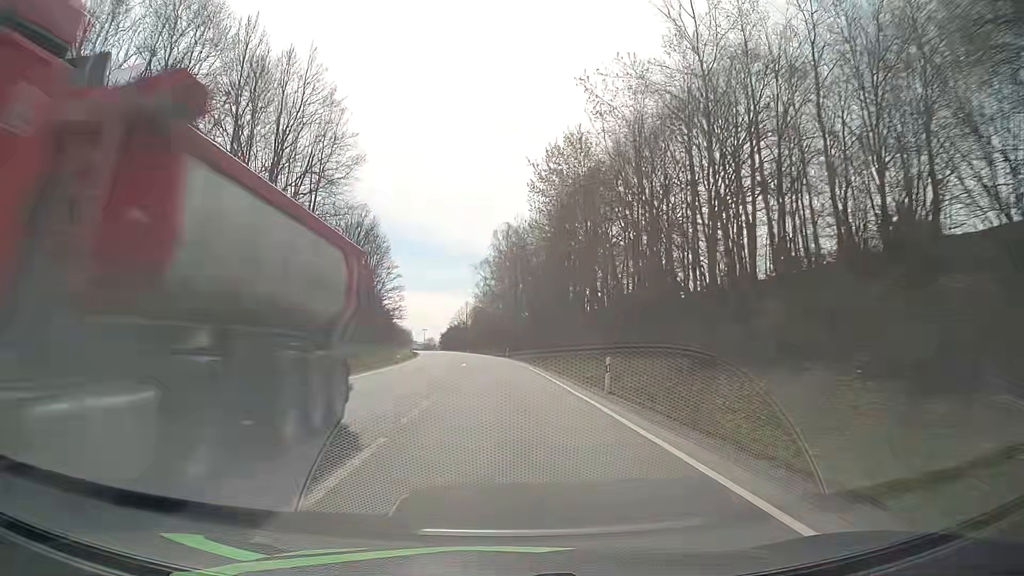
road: primary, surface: asphalt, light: Day
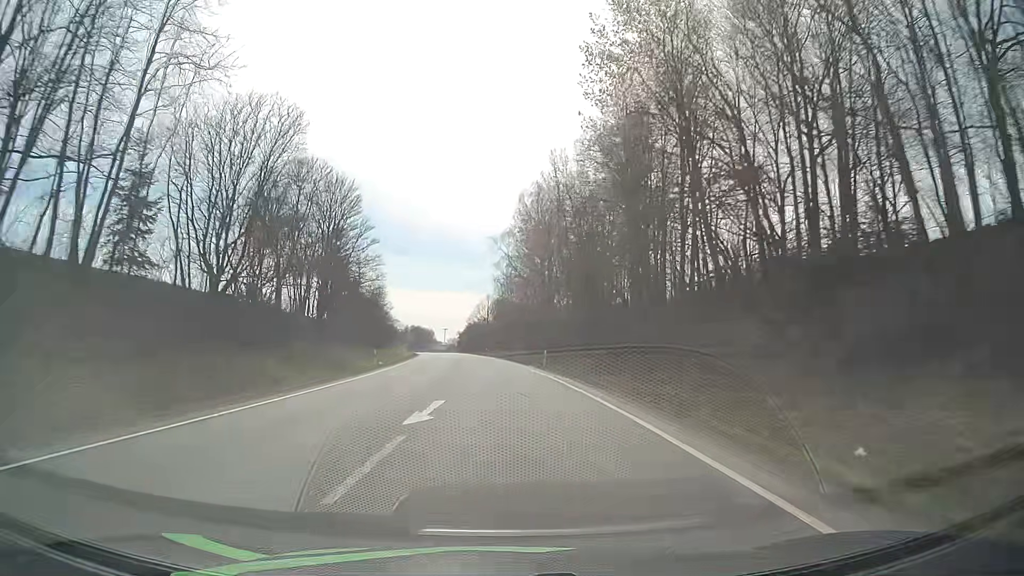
(-0.4, +30.1) m; -2°
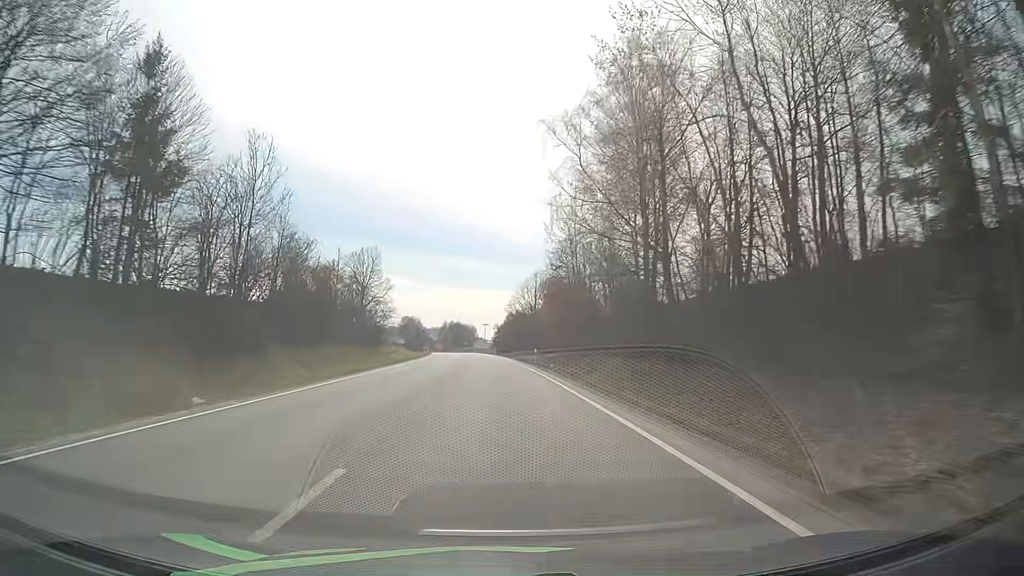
(-1.3, +45.3) m; -4°
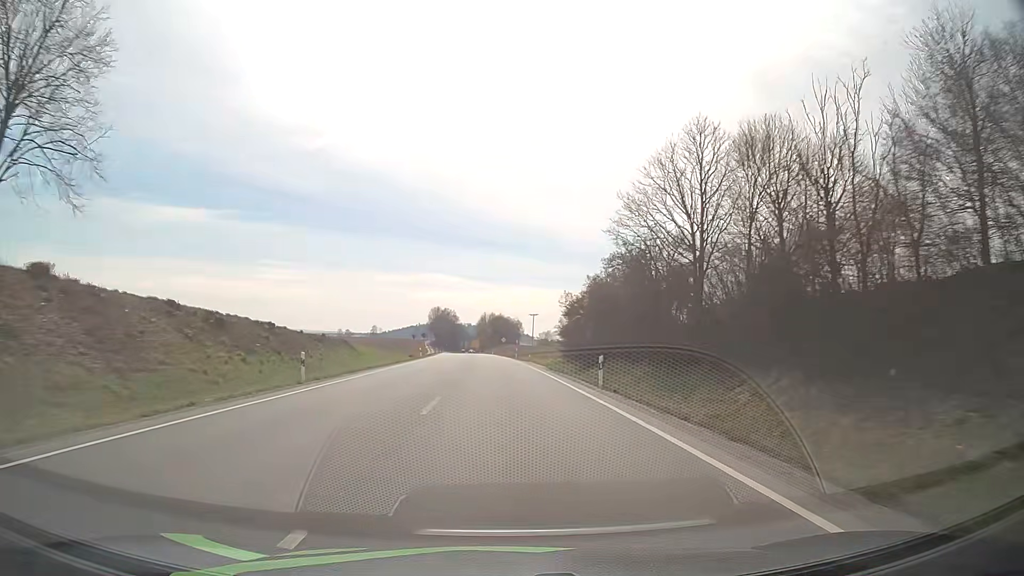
(-3.1, +74.8) m; -4°
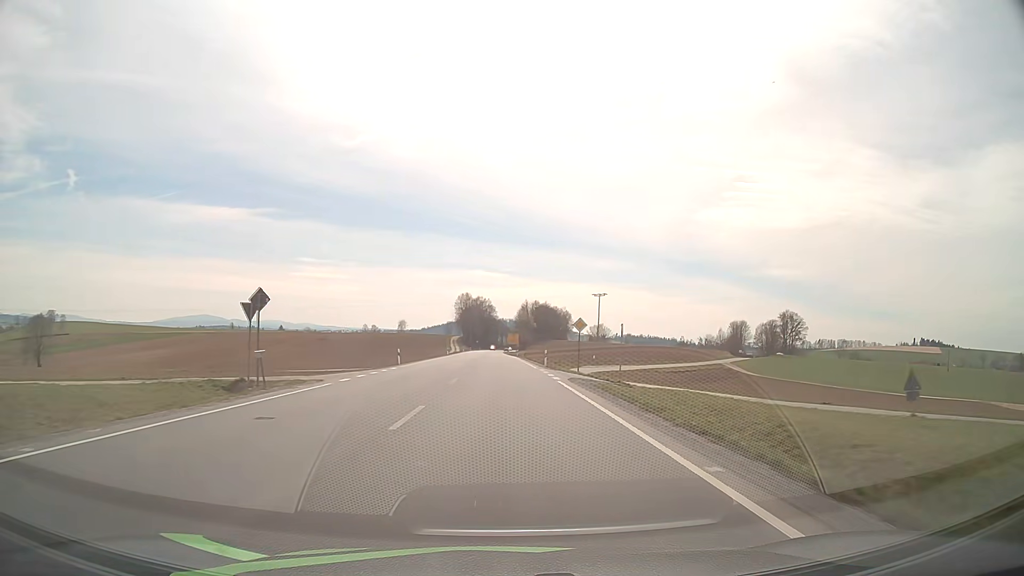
(-2.3, +74.6) m; -4°
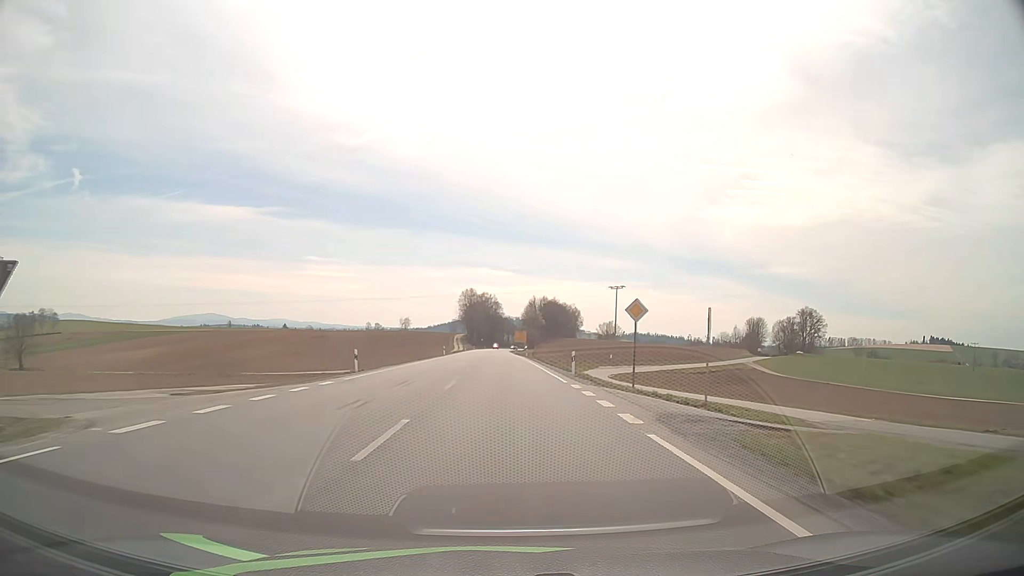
(-0.1, +15.1) m; 0°
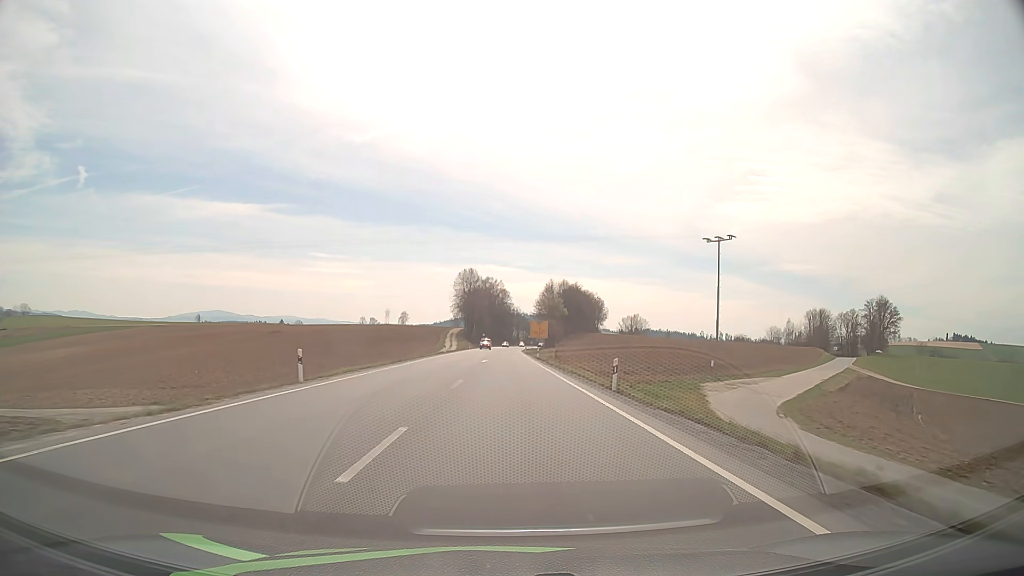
(-0.6, +60.7) m; -1°
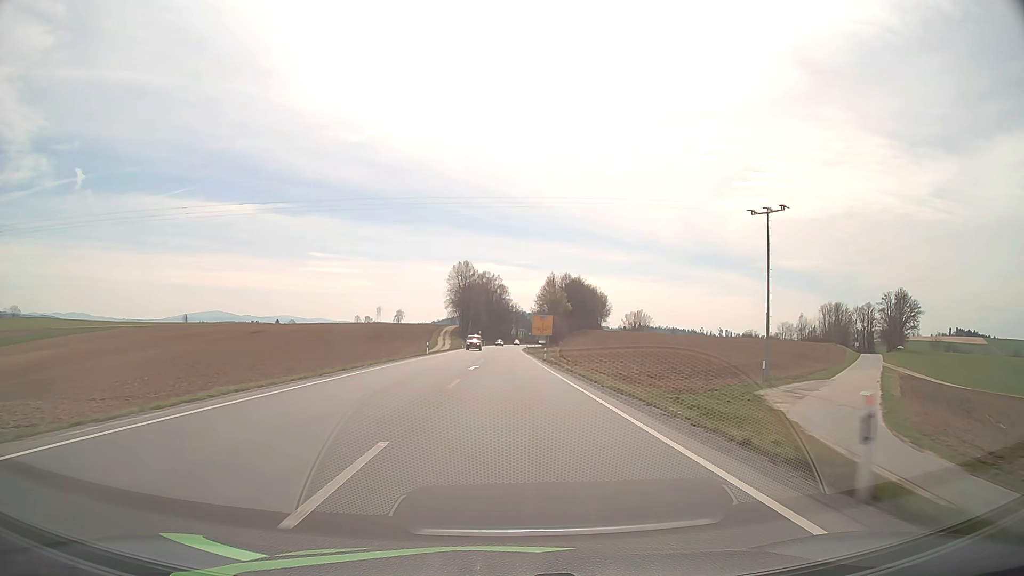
(0.0, +15.2) m; 0°
(0, +10) (0, +20) (0, +30) (0, +40) (0, +50) (0, +60) (0, +70) (0, +80) (0, +90) (0, +100) m
